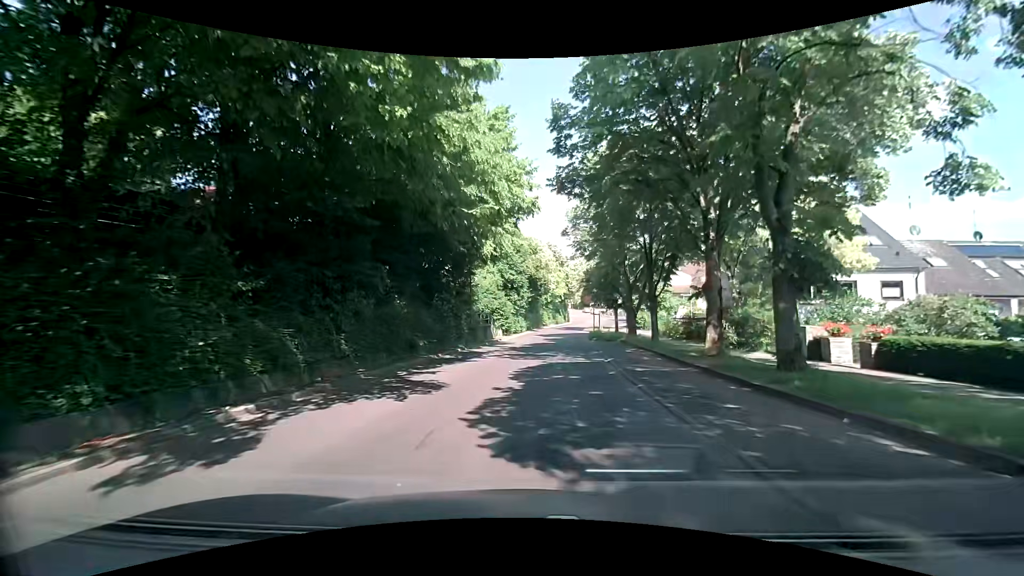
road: residential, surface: asphalt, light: Day
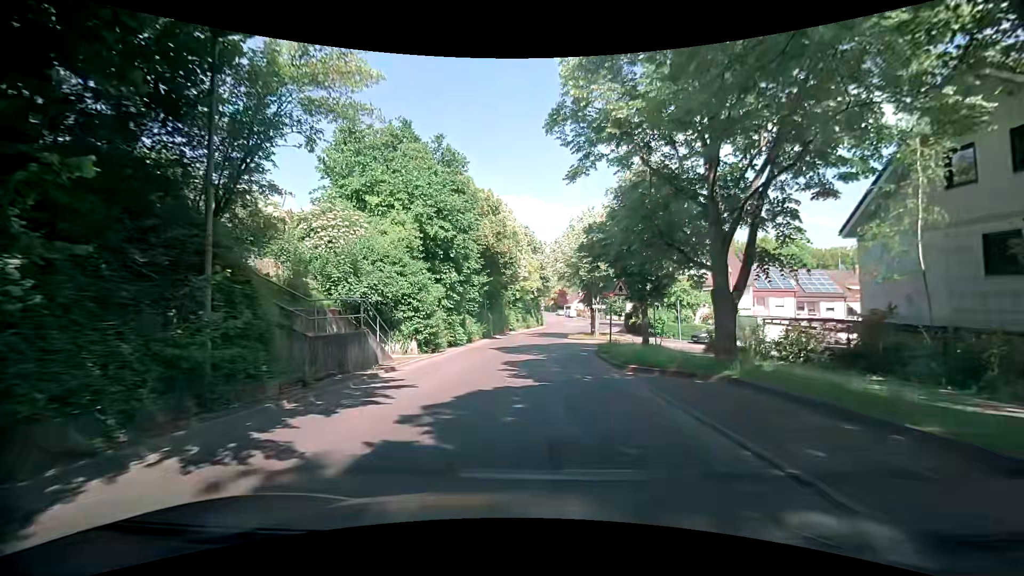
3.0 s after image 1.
(+0.6, +22.6) m; +3°
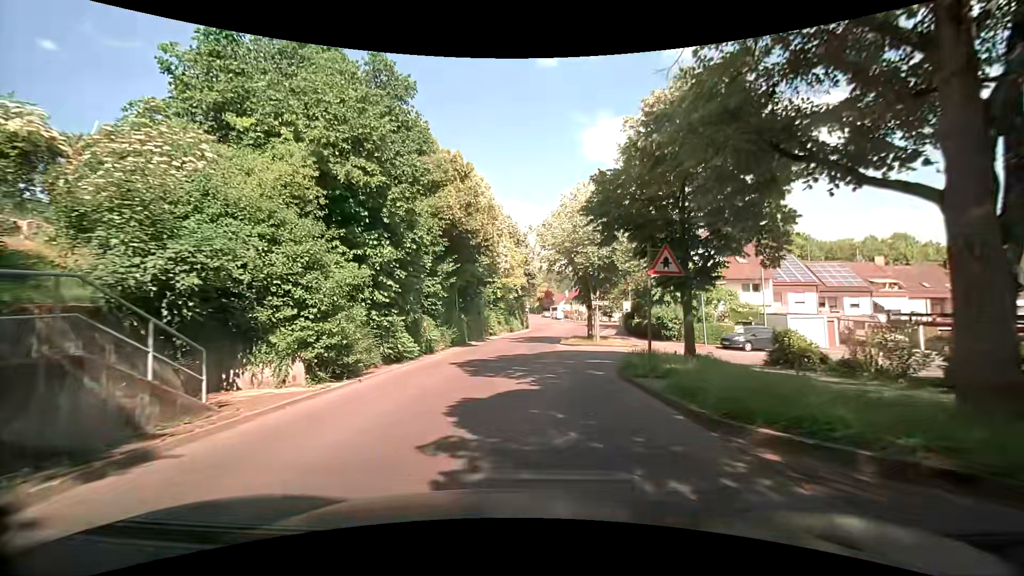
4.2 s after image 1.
(+0.1, +8.9) m; +1°
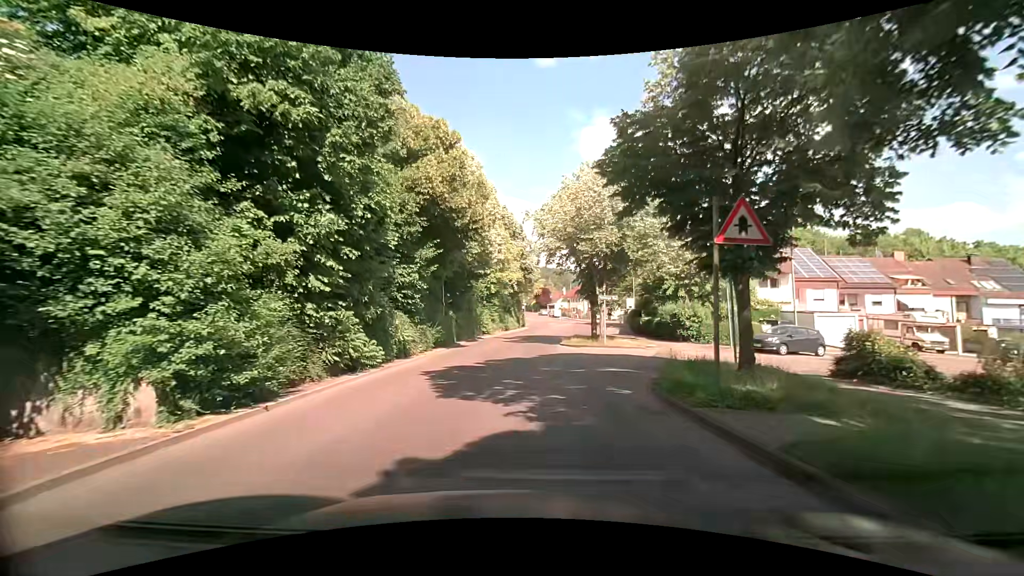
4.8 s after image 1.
(+0.1, +4.3) m; +1°
(0, +10) (0, +20) (0, +30) (+1, +40) (+3, +50) (+5, +60) (+7, +69) (+8, +79) (+9, +89) (+9, +99) m
